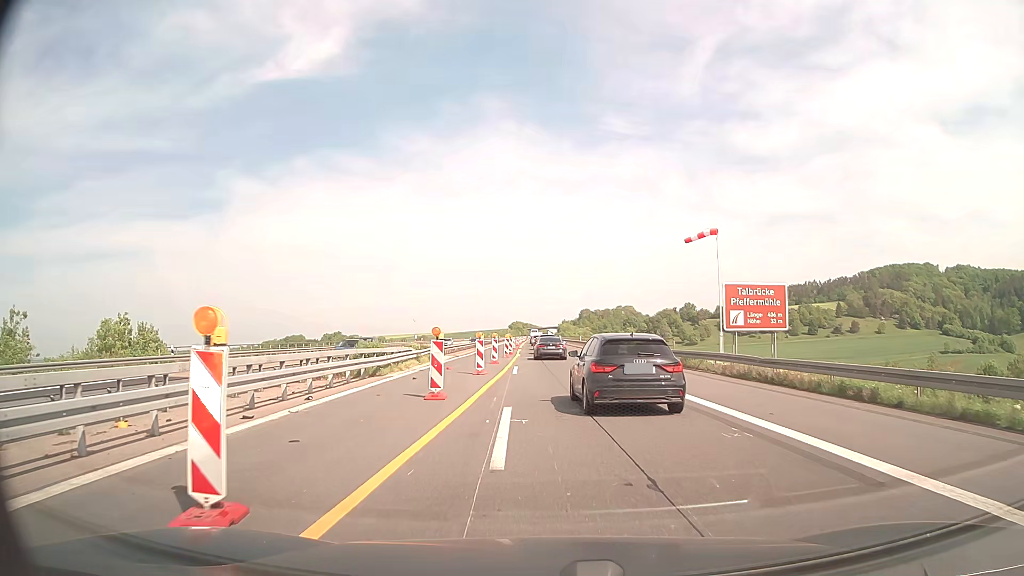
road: motorway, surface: concrete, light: Day
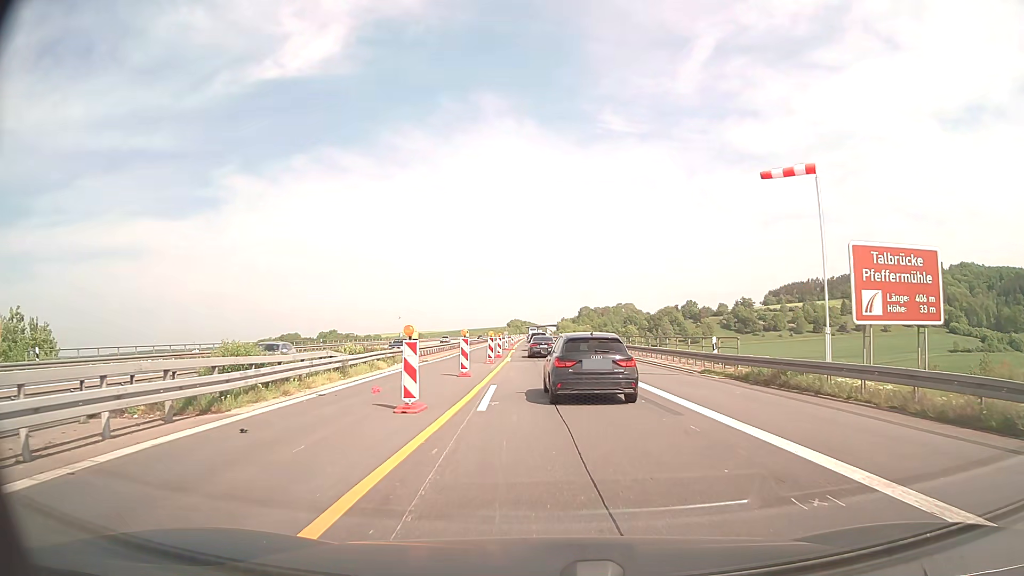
(+0.1, +12.9) m; 0°
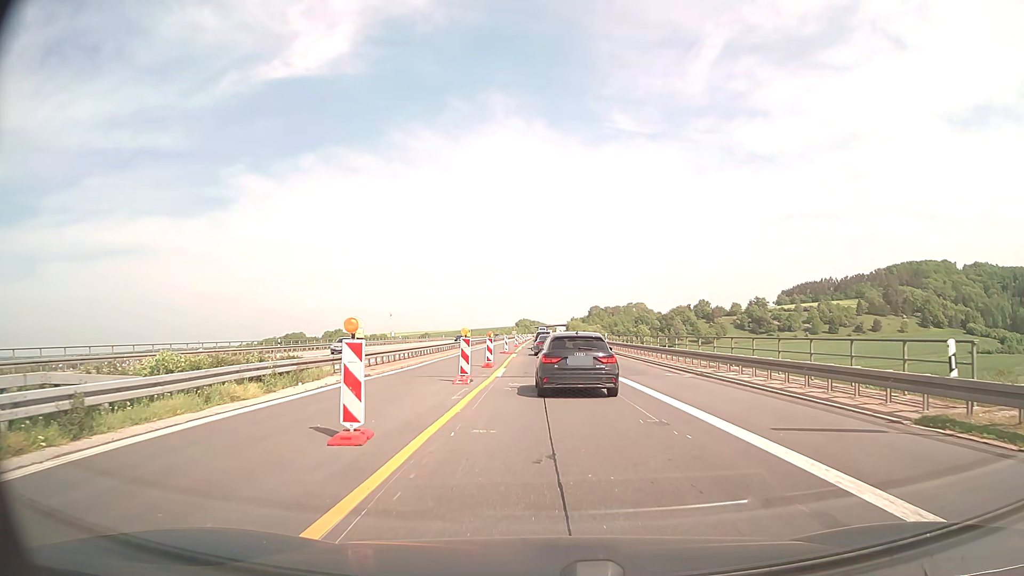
(-0.1, +14.1) m; -1°
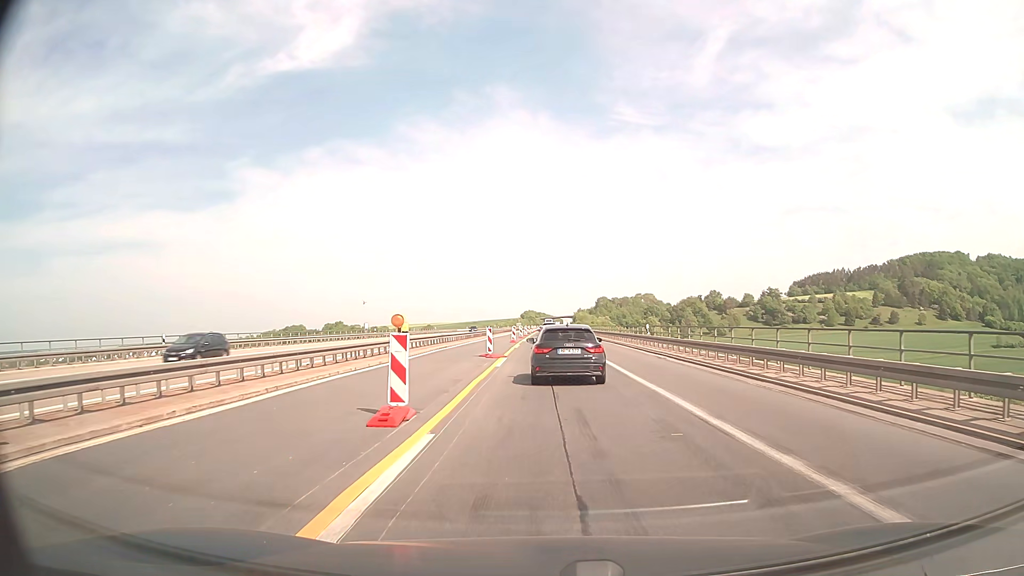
(0.0, +19.8) m; 0°
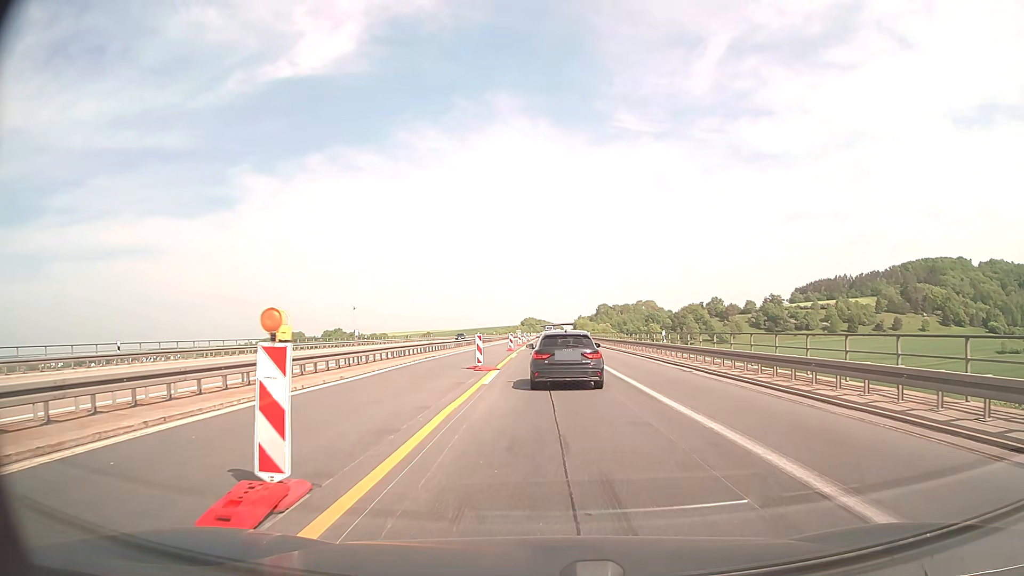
(0.0, +4.9) m; 0°
